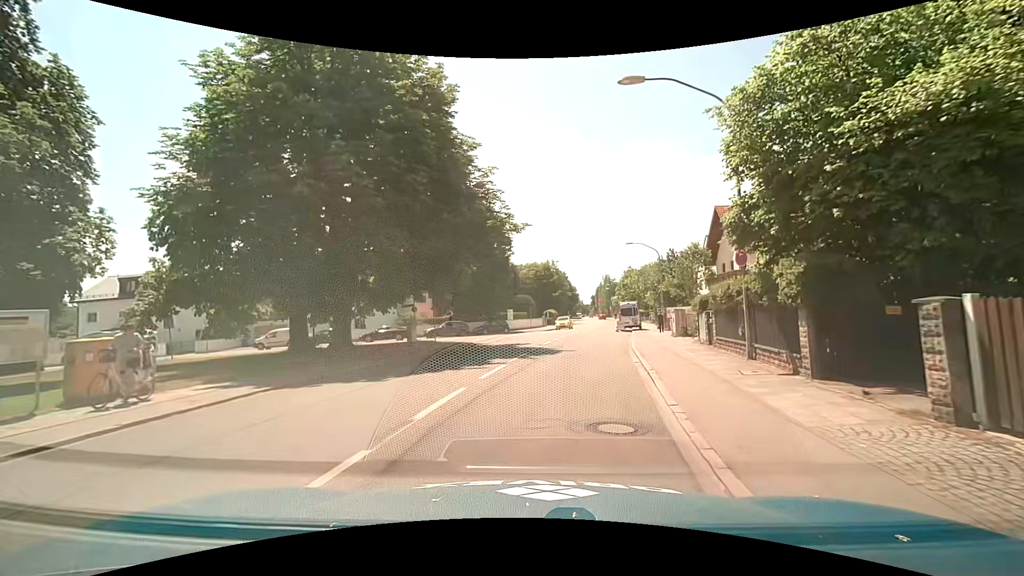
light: Day
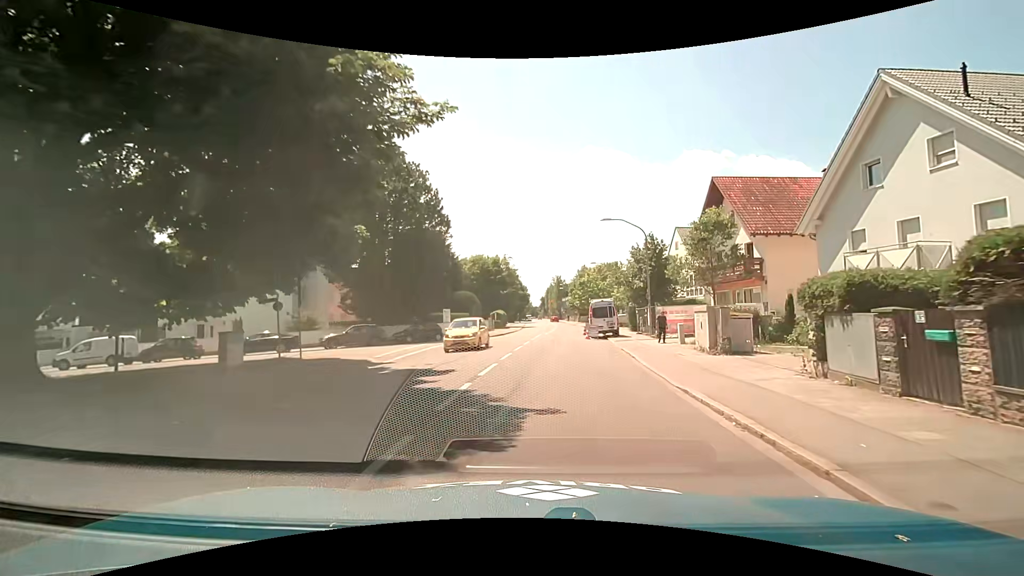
(+0.5, +12.9) m; +6°
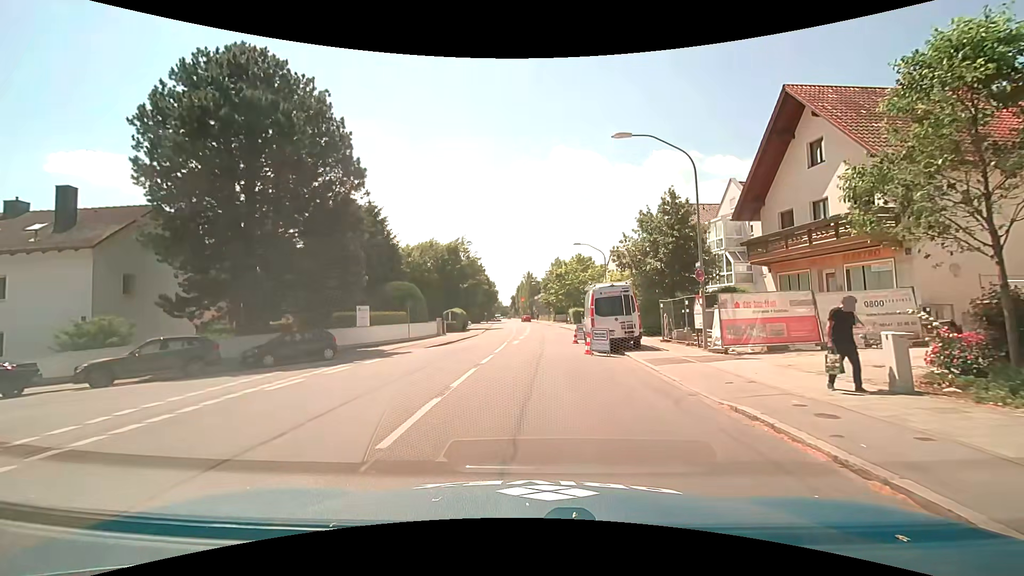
(+0.5, +15.3) m; +3°
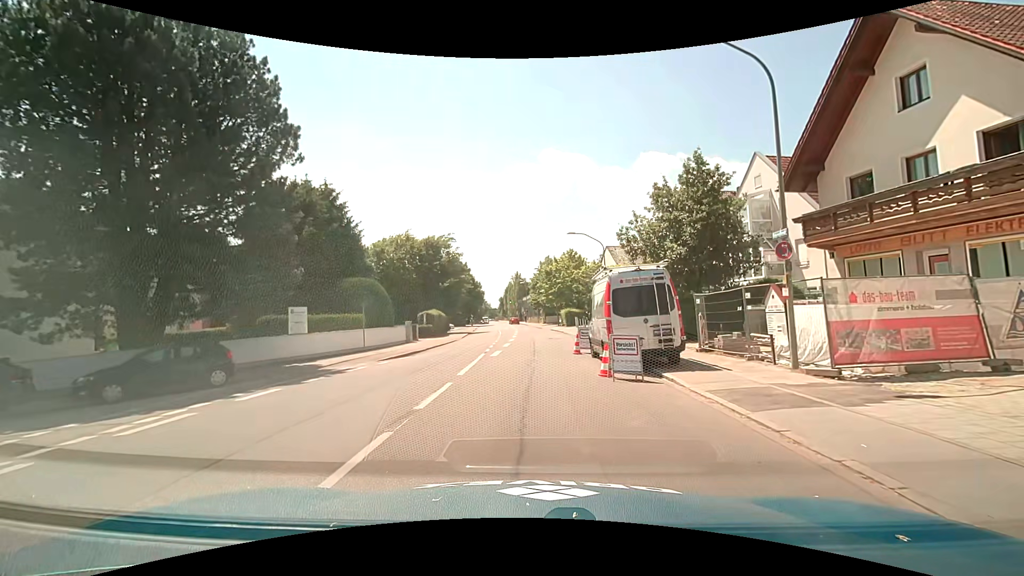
(+0.1, +6.8) m; +2°
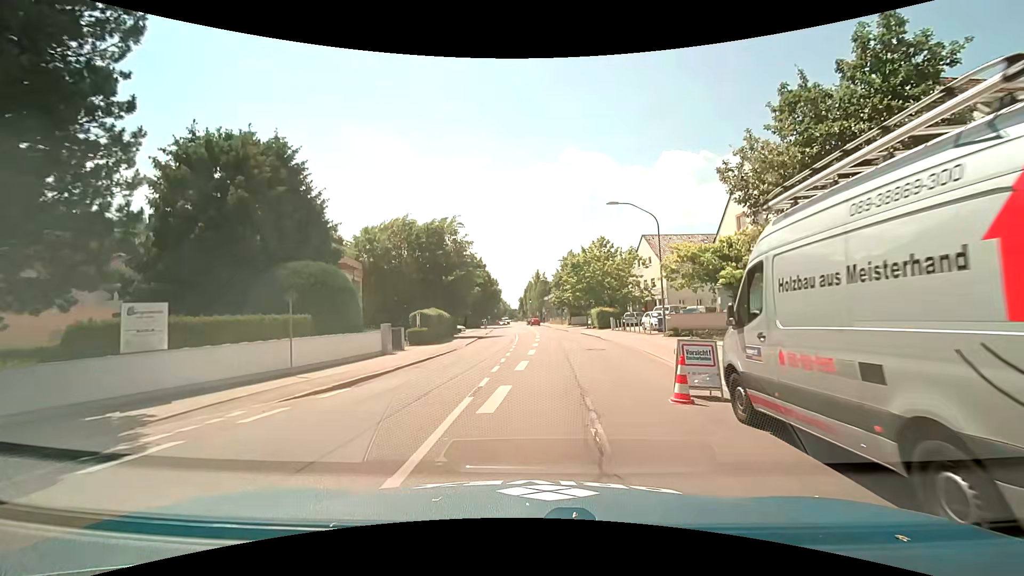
(-0.4, +10.7) m; -3°
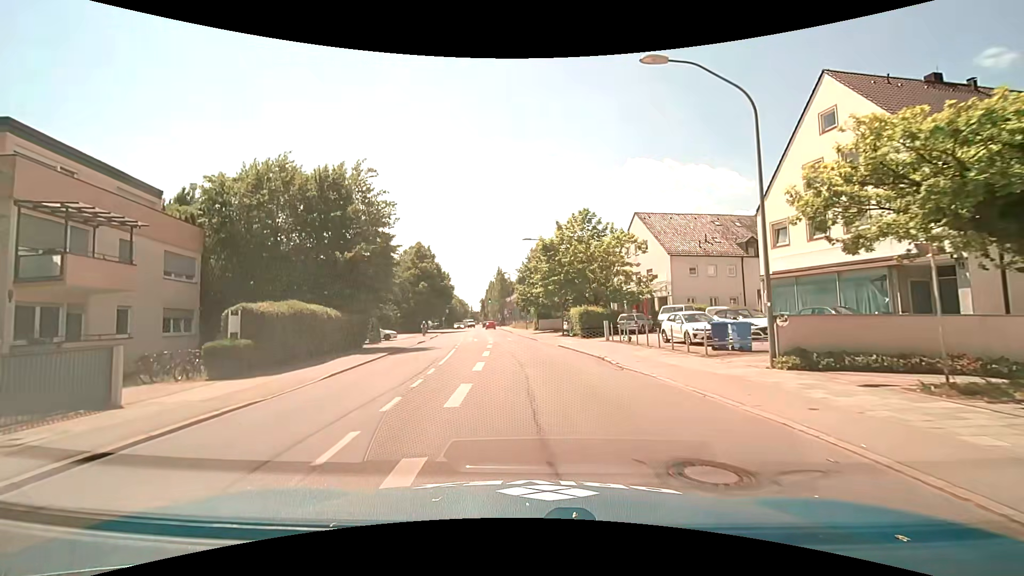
(+0.8, +17.3) m; +5°
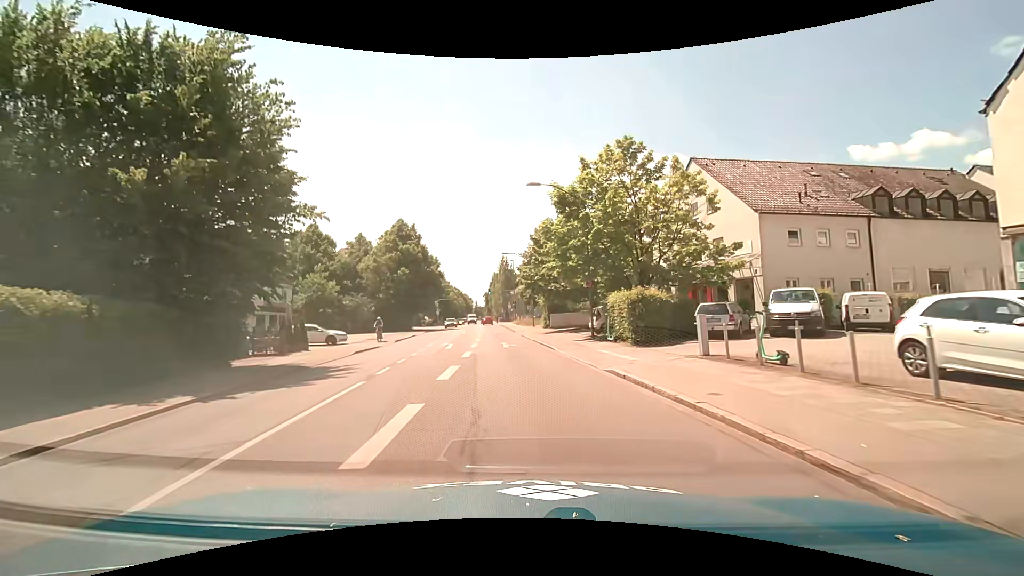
(-0.2, +15.5) m; -1°
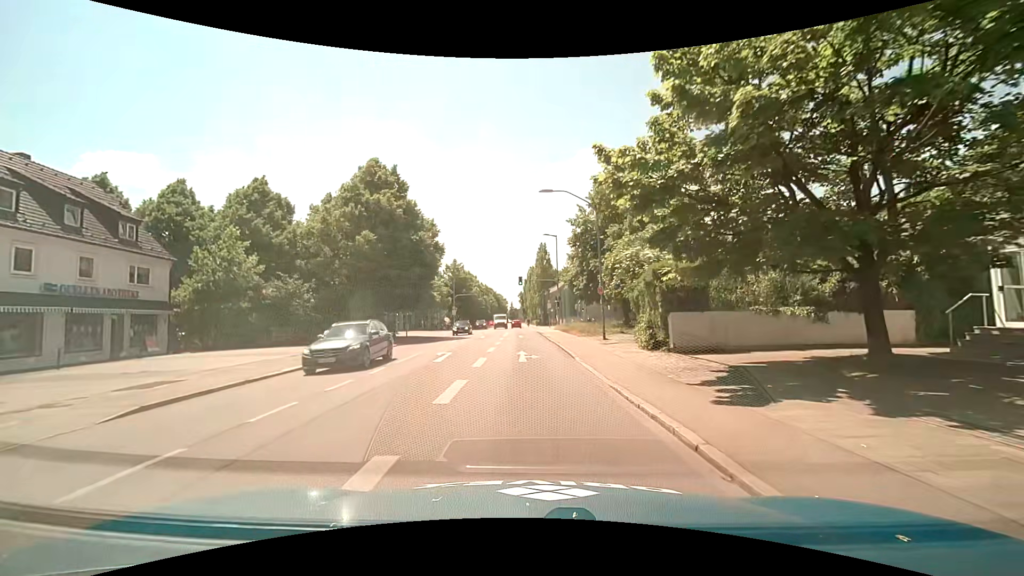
(-1.5, +26.7) m; -5°
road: secondary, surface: asphalt
(0, +10) (0, +20) (0, +30) (-1, +40) (-1, +50) (-1, +60) (-1, +70) (-1, +80) (-2, +90) (-2, +100) m
